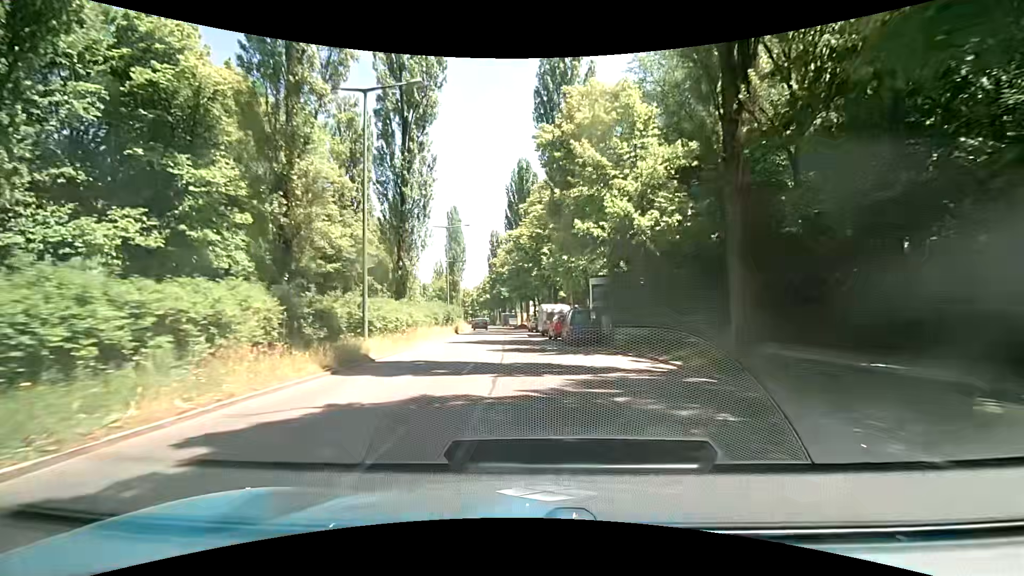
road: secondary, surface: asphalt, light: Day
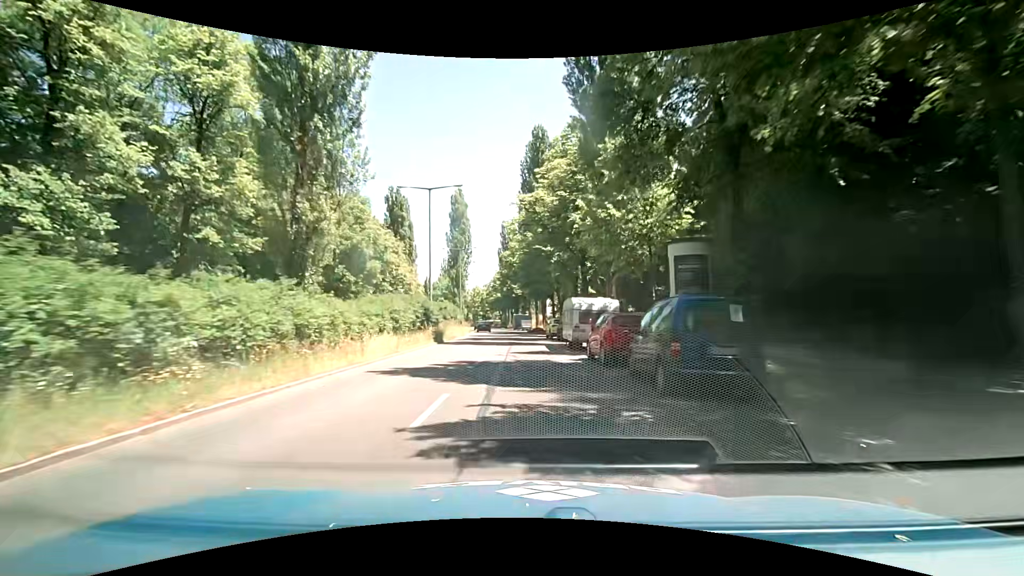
(0.0, +15.3) m; 0°
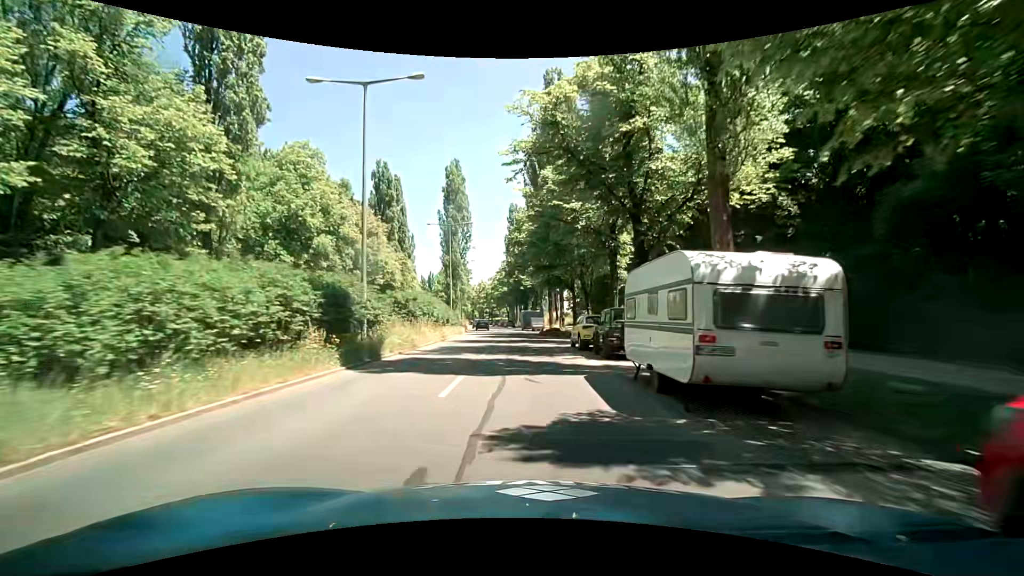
(-0.4, +15.4) m; -2°
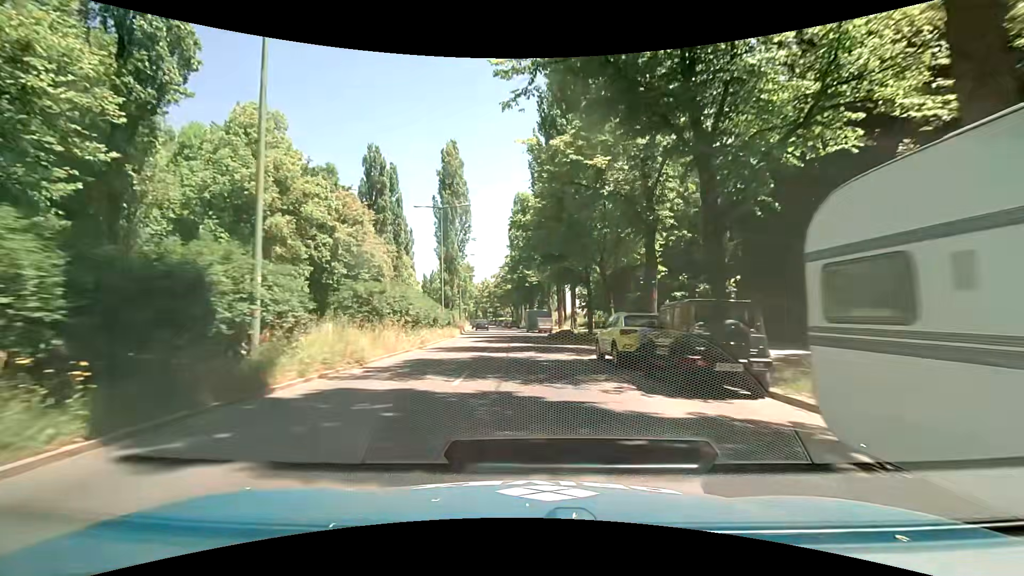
(0.0, +7.7) m; 0°
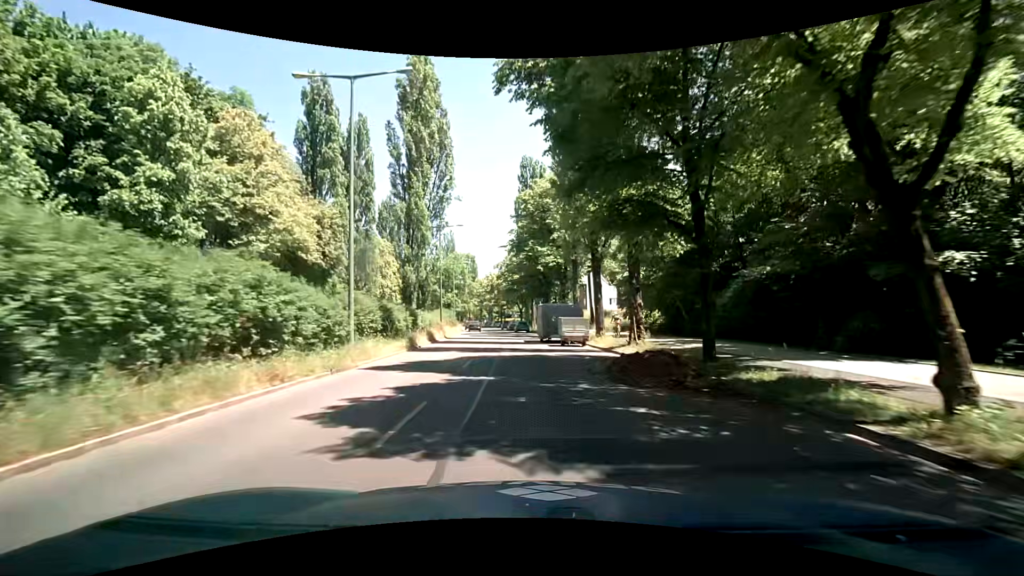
(-0.5, +22.7) m; -3°
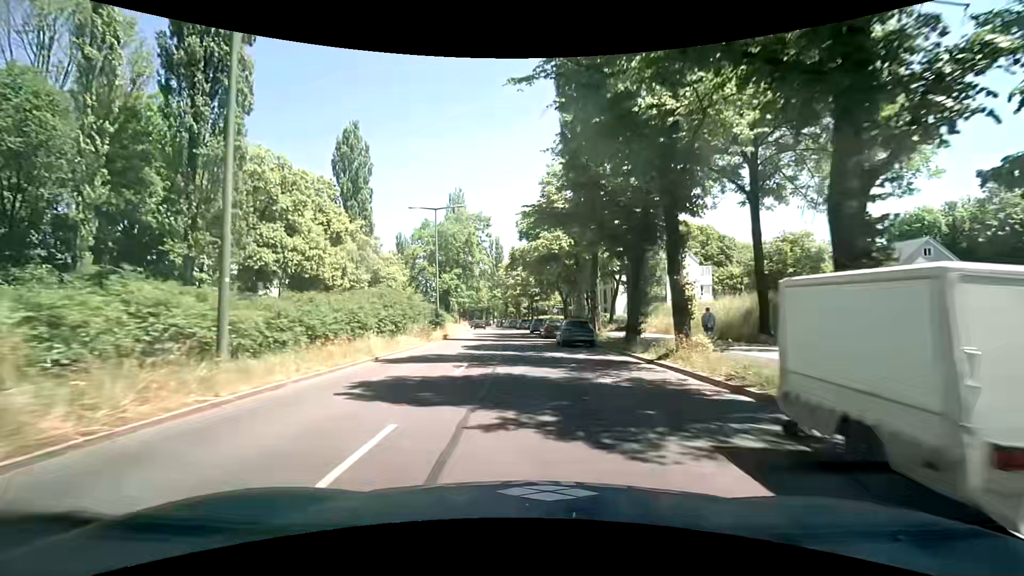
(-0.8, +38.1) m; -3°
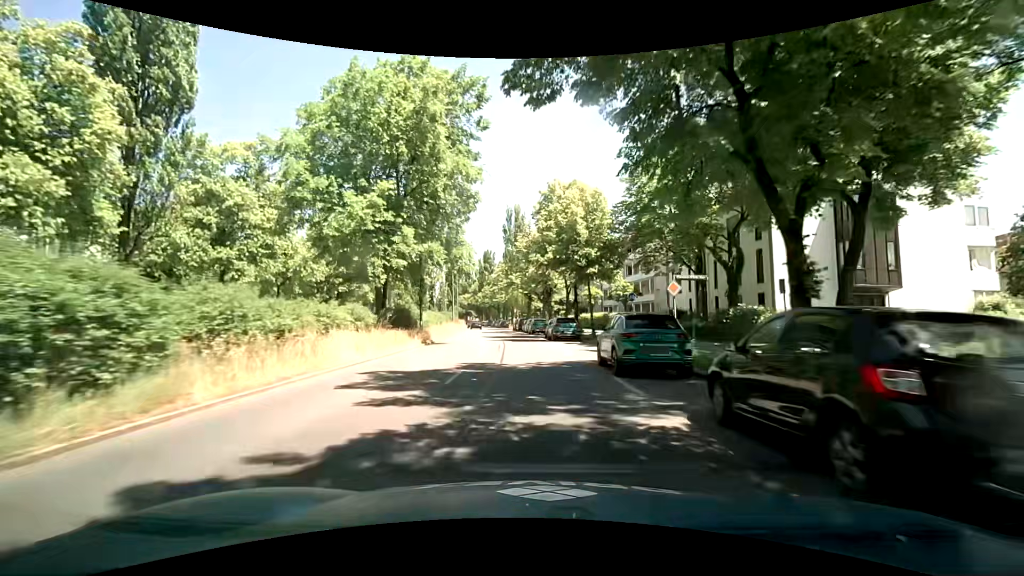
(-1.0, +38.3) m; -3°
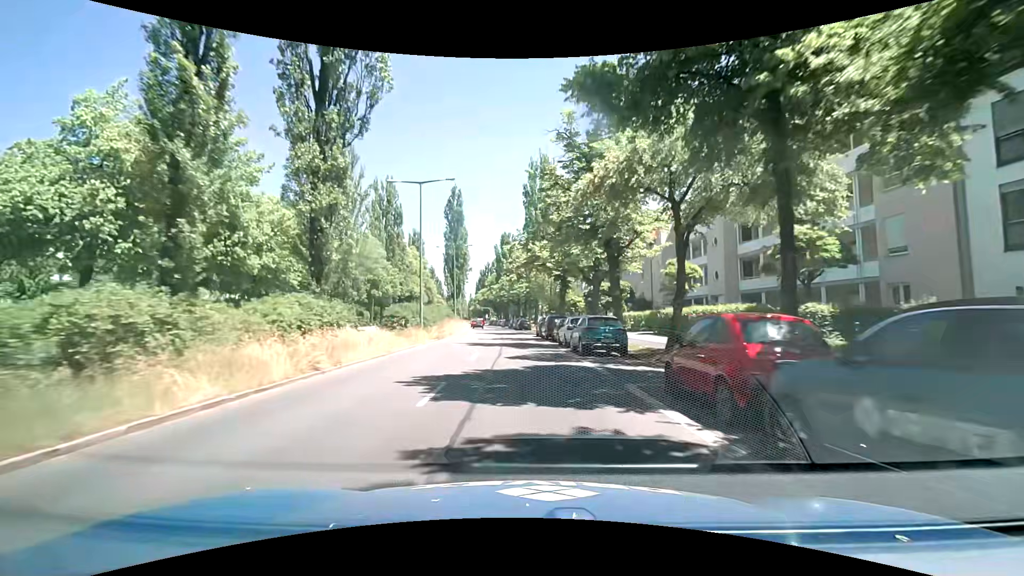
(-0.5, +29.7) m; -2°
(0, +10) (0, +20) (-1, +30) (-1, +40) (-2, +50) (-3, +60) (-4, +70) (-5, +80) (-6, +90) (-7, +100) m
